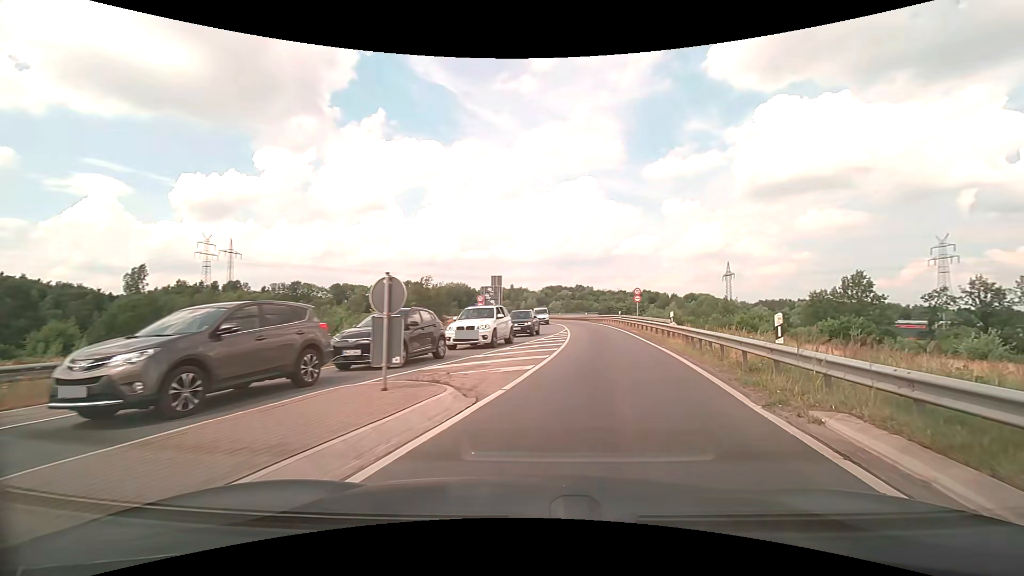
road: primary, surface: asphalt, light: Day
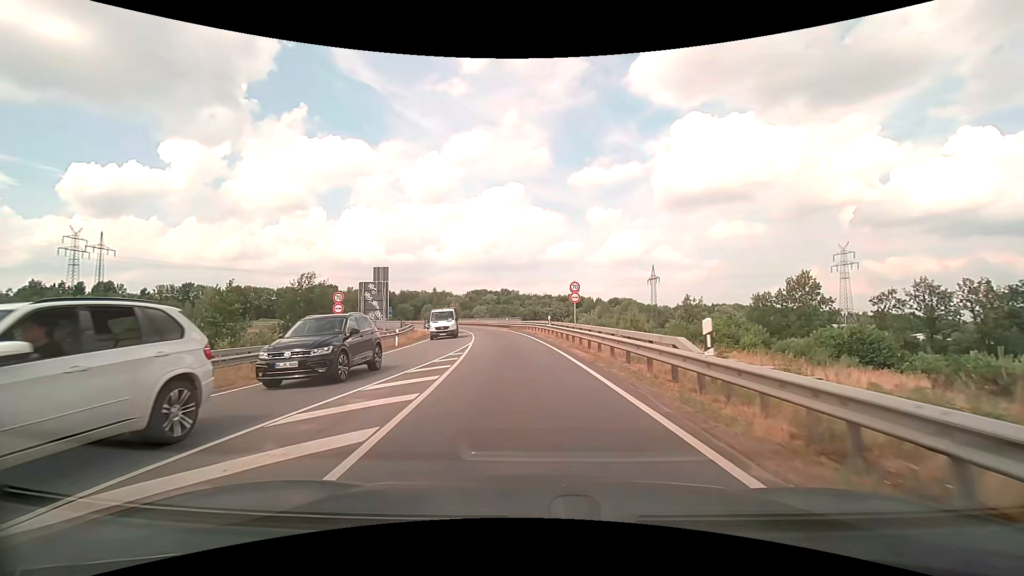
(+2.0, +14.8) m; +8°
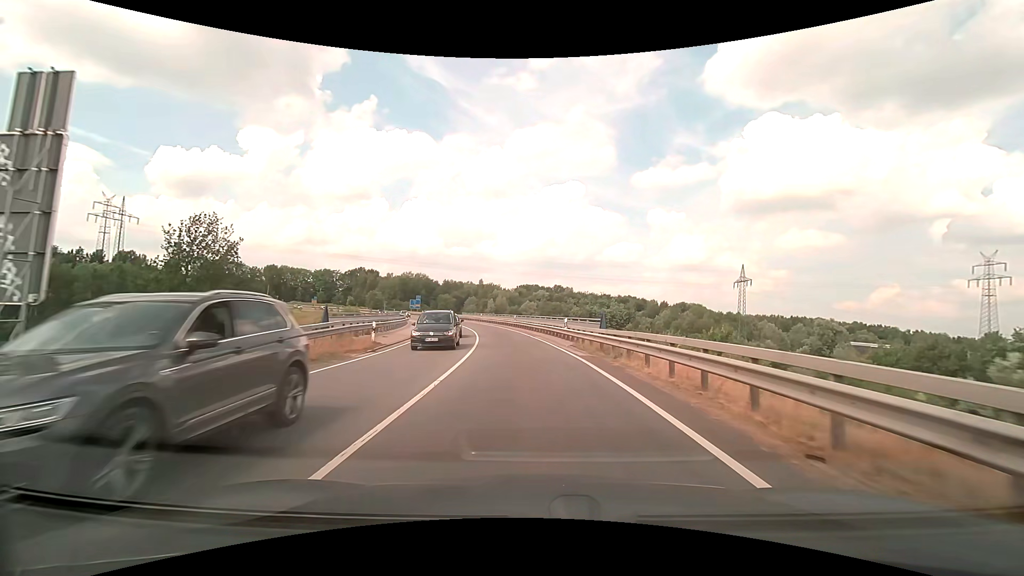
(-1.6, +32.1) m; -6°
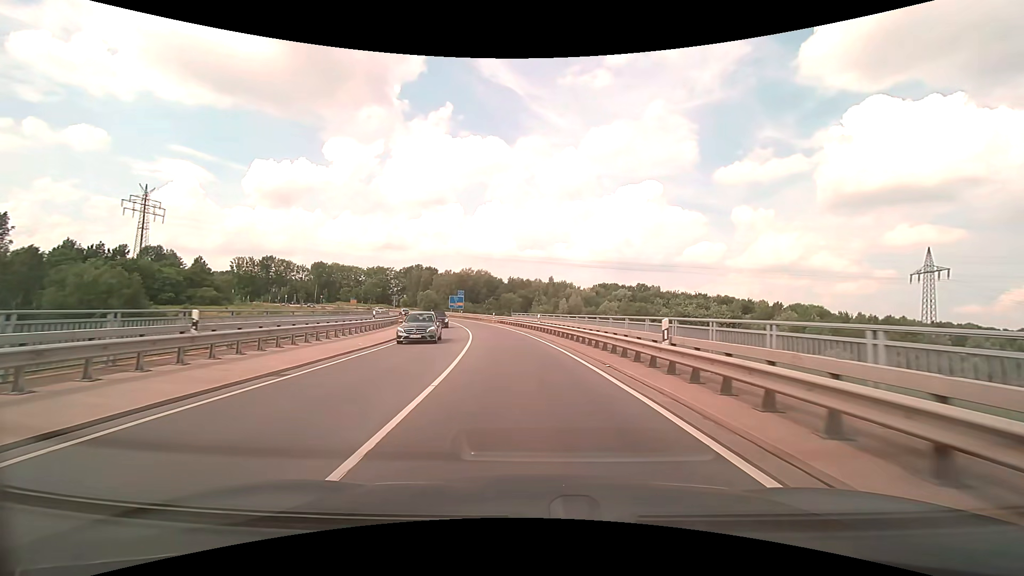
(-2.6, +40.2) m; -8°
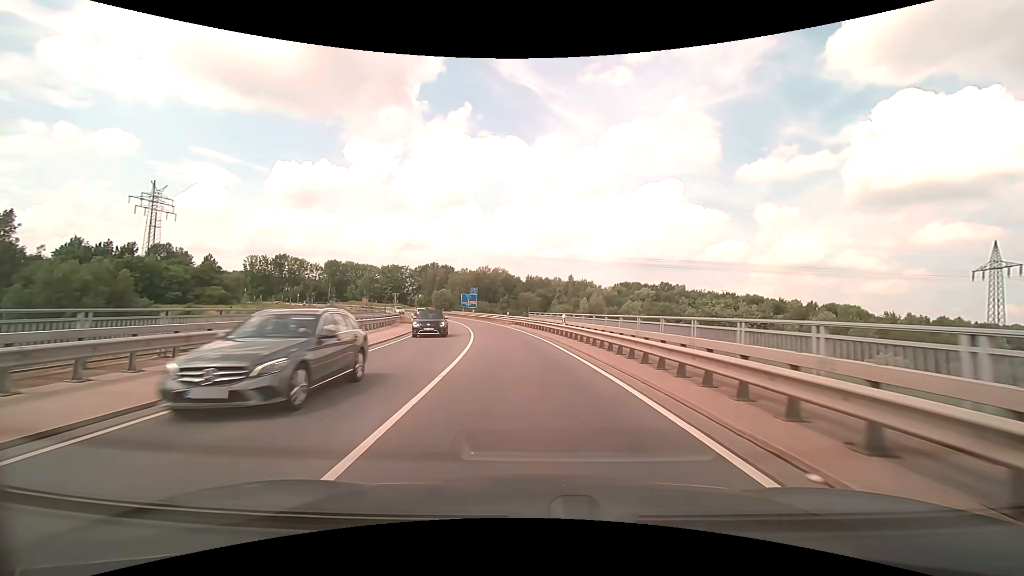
(-0.2, +8.6) m; -2°
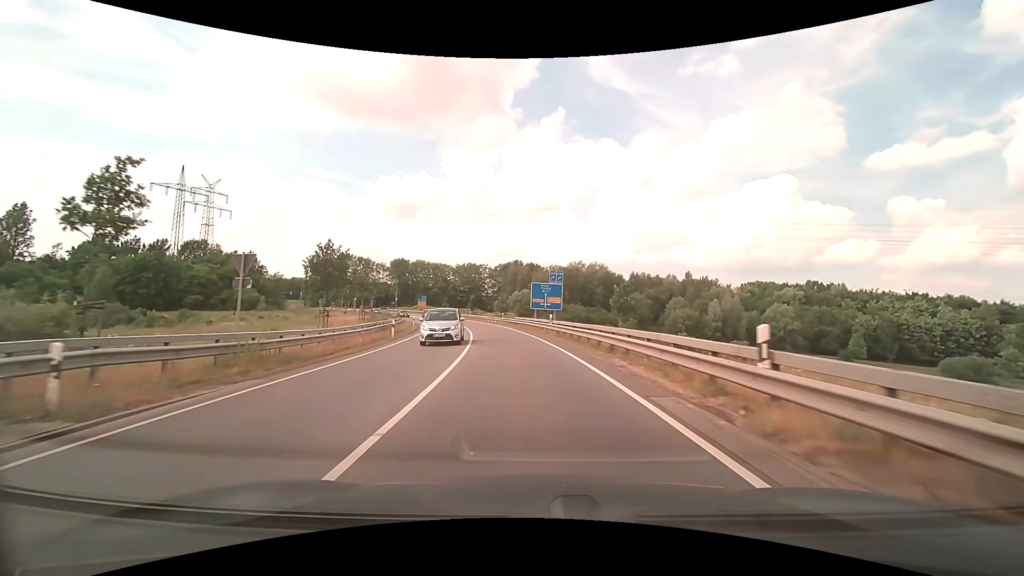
(-3.8, +44.1) m; -10°
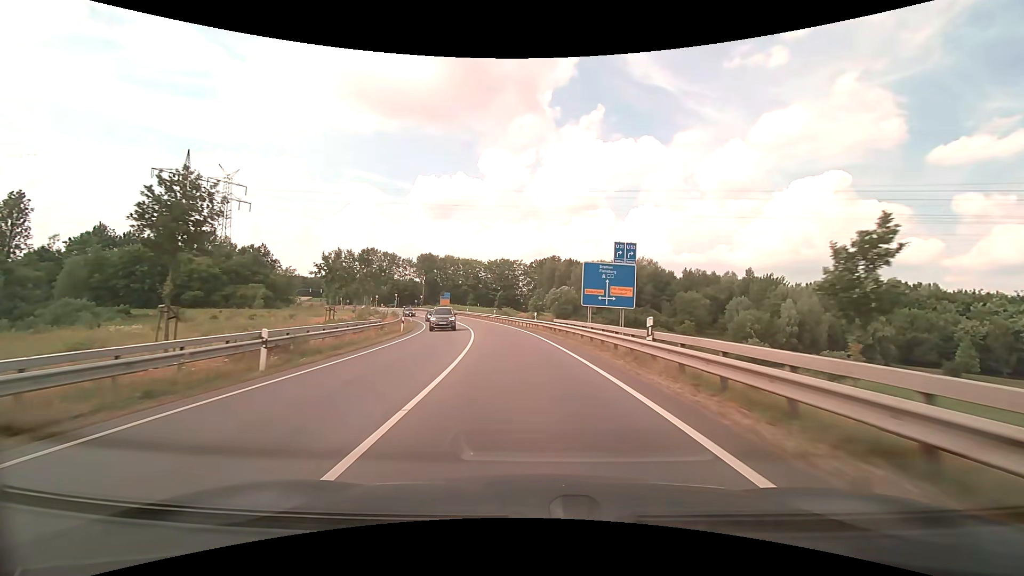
(-0.7, +18.1) m; -4°
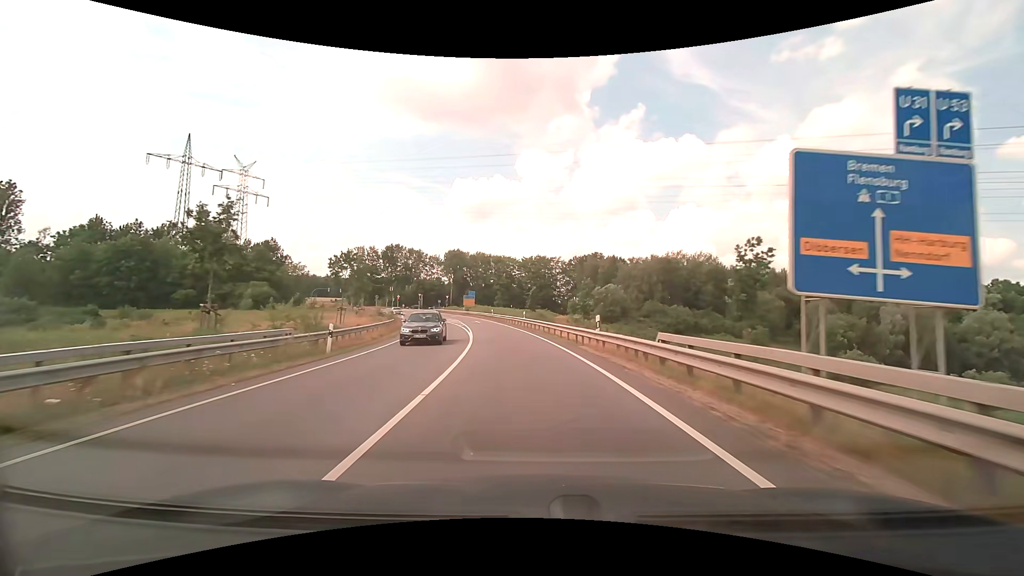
(-0.7, +18.3) m; -4°
(0, +10) (-1, +20) (-2, +30) (-3, +40) (-5, +50) (-7, +59) (-9, +69) (-12, +79) (-15, +88) (-18, +98) m
